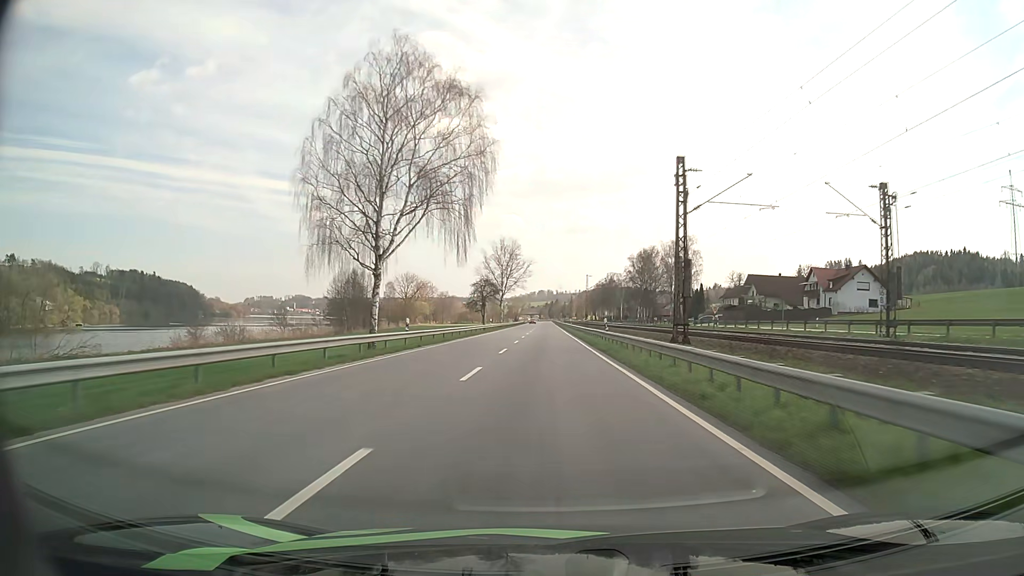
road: primary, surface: asphalt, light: Day
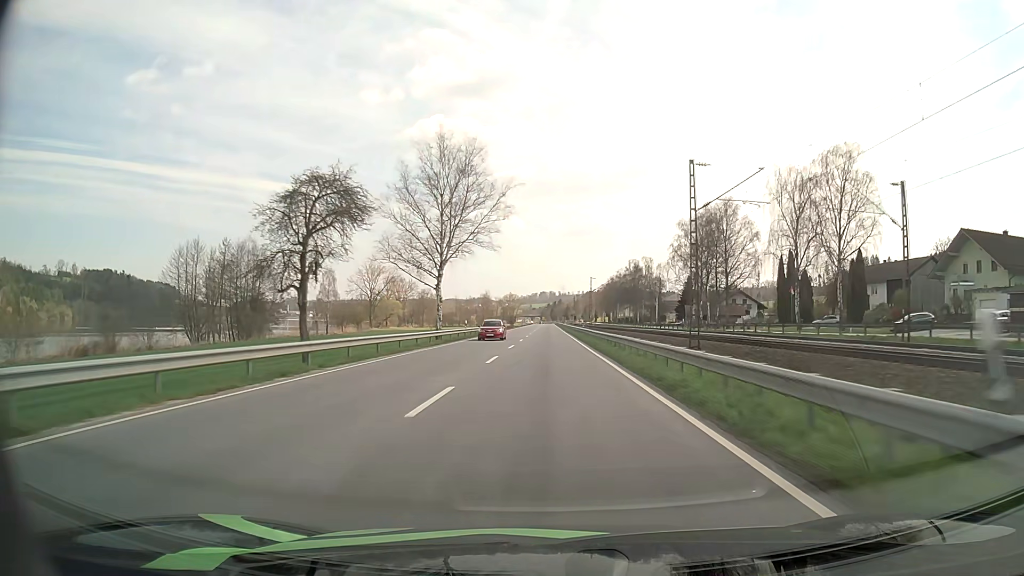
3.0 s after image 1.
(+0.1, +78.0) m; 0°
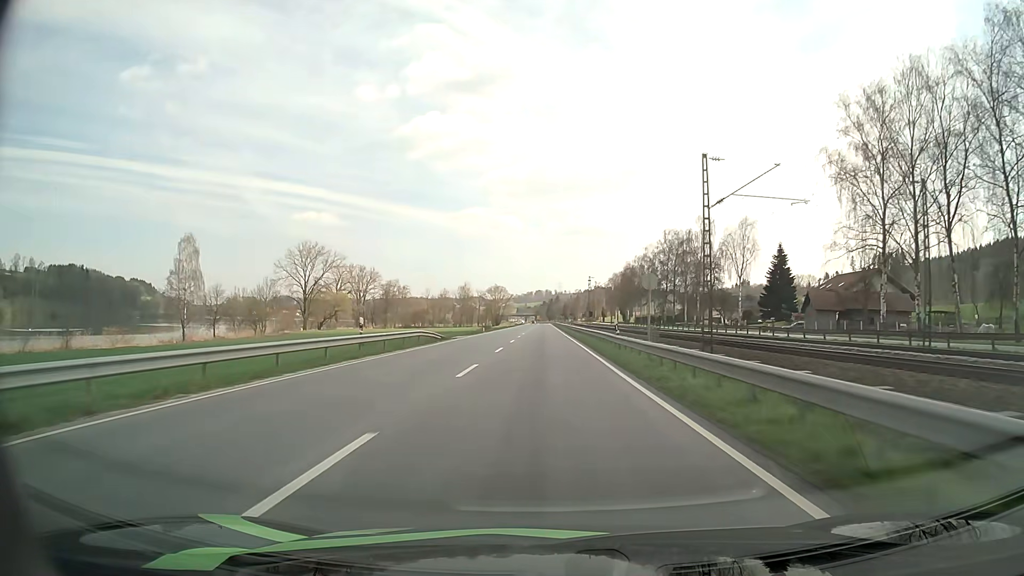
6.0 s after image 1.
(+0.2, +78.4) m; 0°
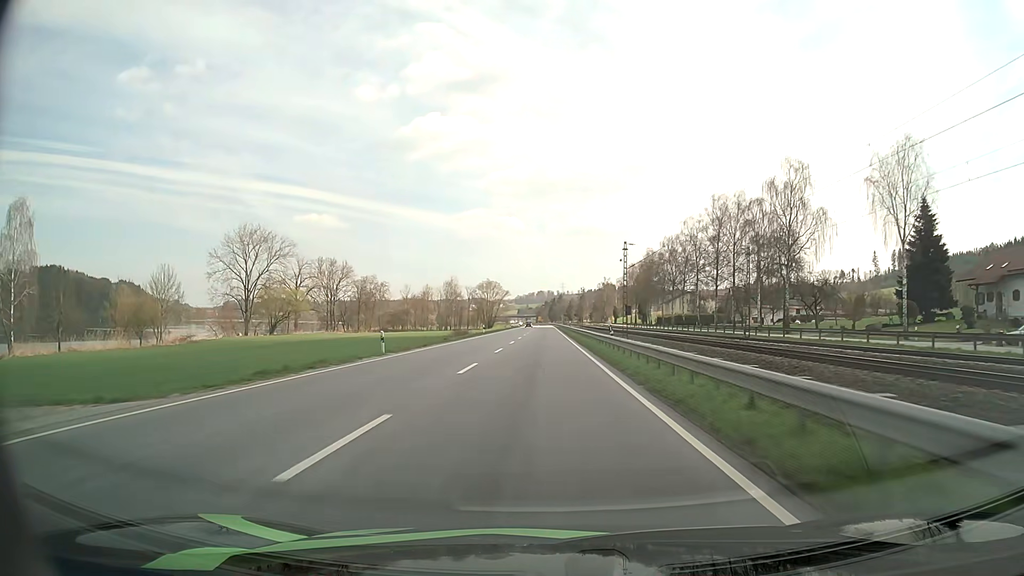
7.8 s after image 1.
(0.0, +46.5) m; 0°
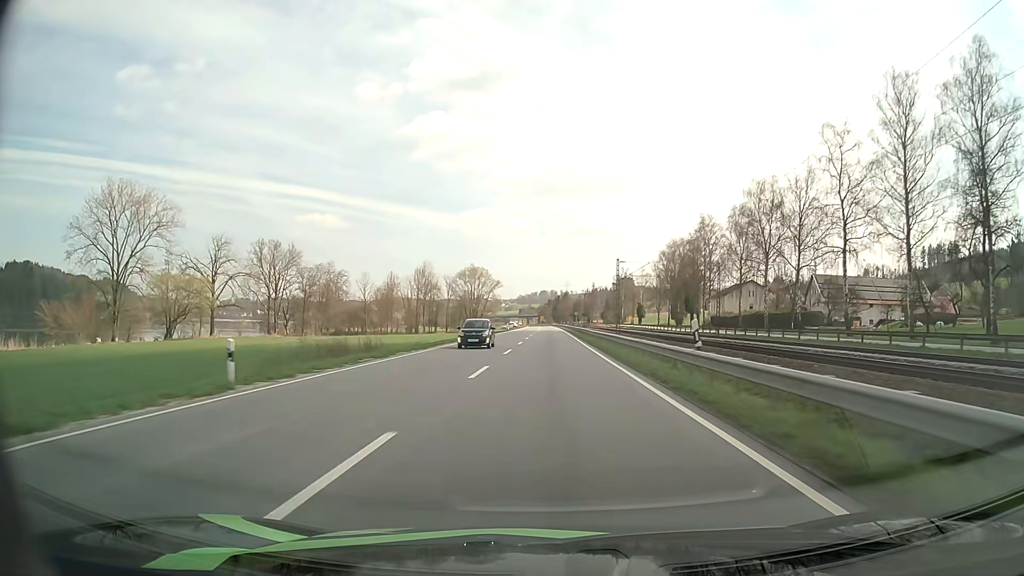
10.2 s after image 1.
(-0.5, +62.1) m; 0°
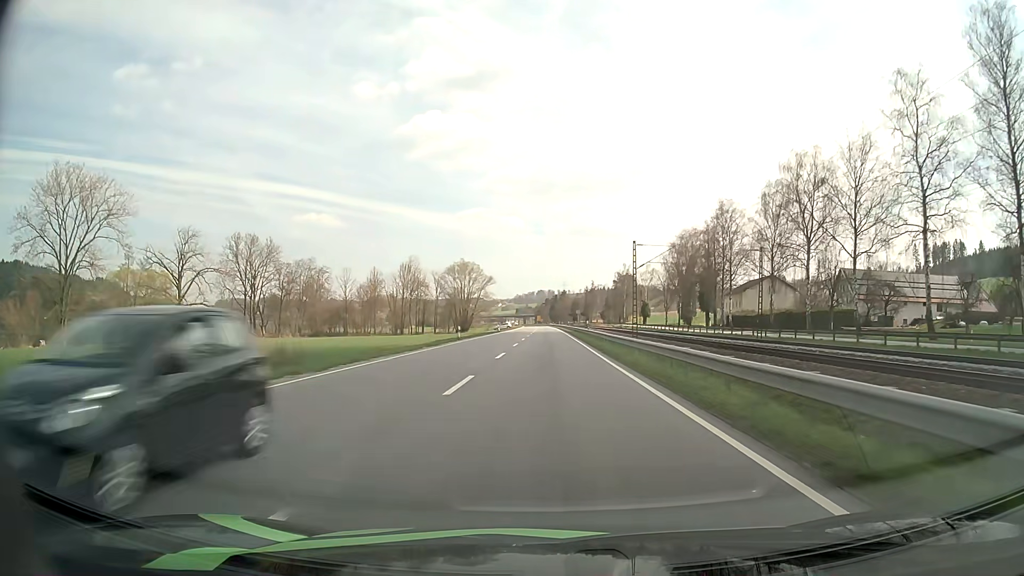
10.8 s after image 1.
(0.0, +15.7) m; 0°
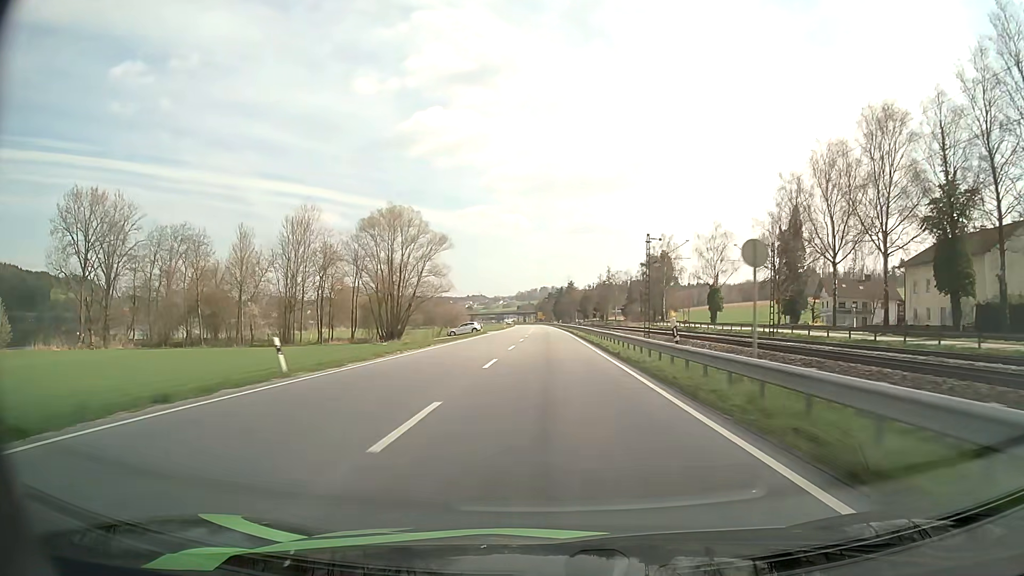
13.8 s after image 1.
(+0.1, +78.1) m; 0°
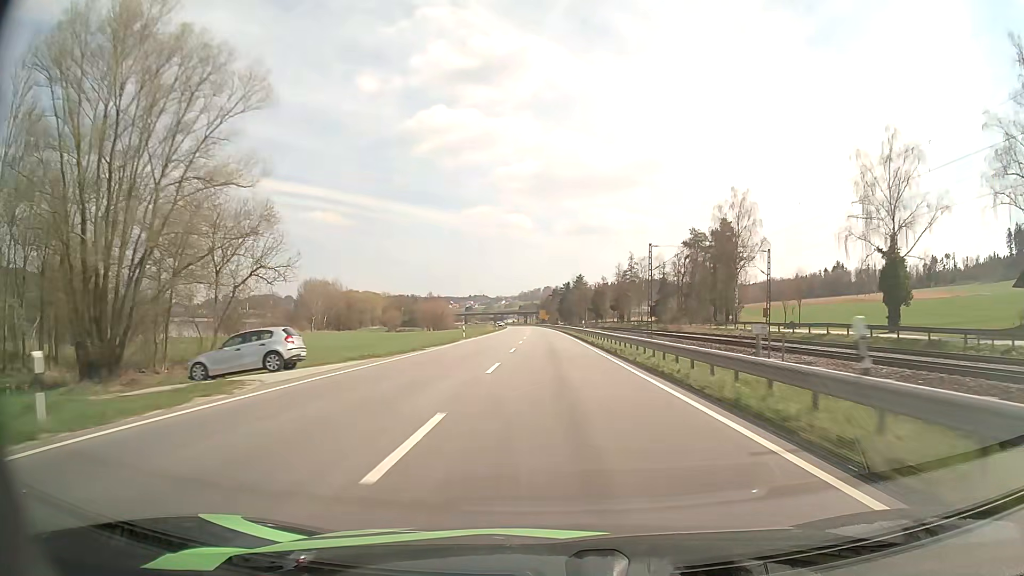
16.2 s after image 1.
(-0.3, +61.8) m; 0°
(0, +10) (0, +20) (0, +30) (0, +40) (0, +50) (0, +60) (0, +70) (-1, +80) (-1, +90) (-1, +100) m
